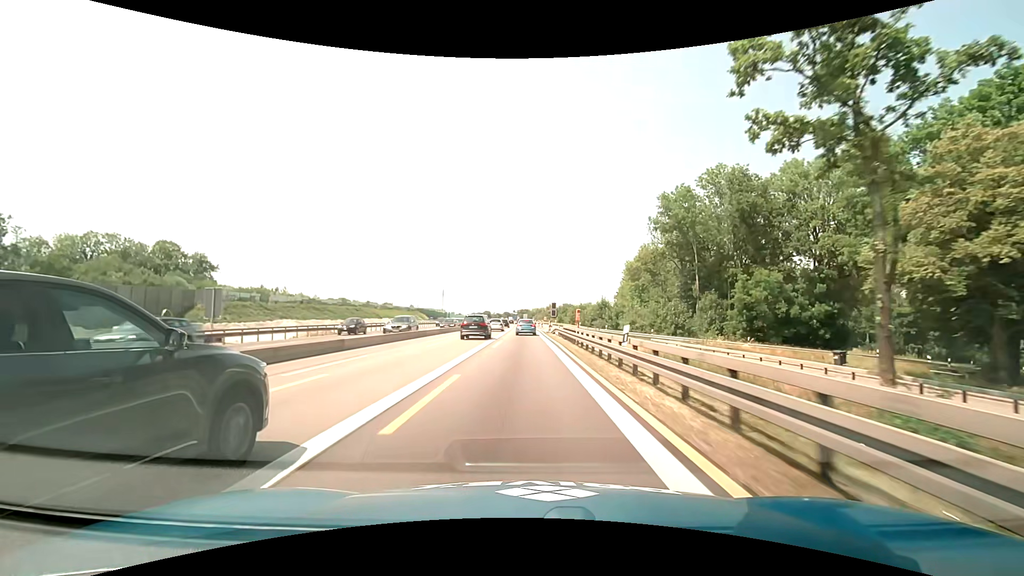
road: motorway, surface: asphalt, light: Day
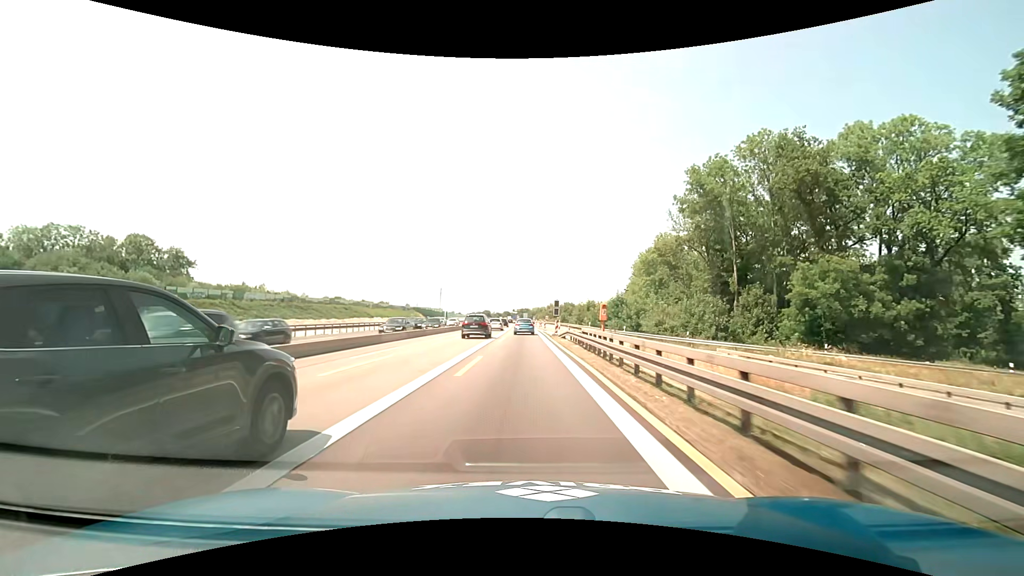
(0.0, +12.3) m; 0°
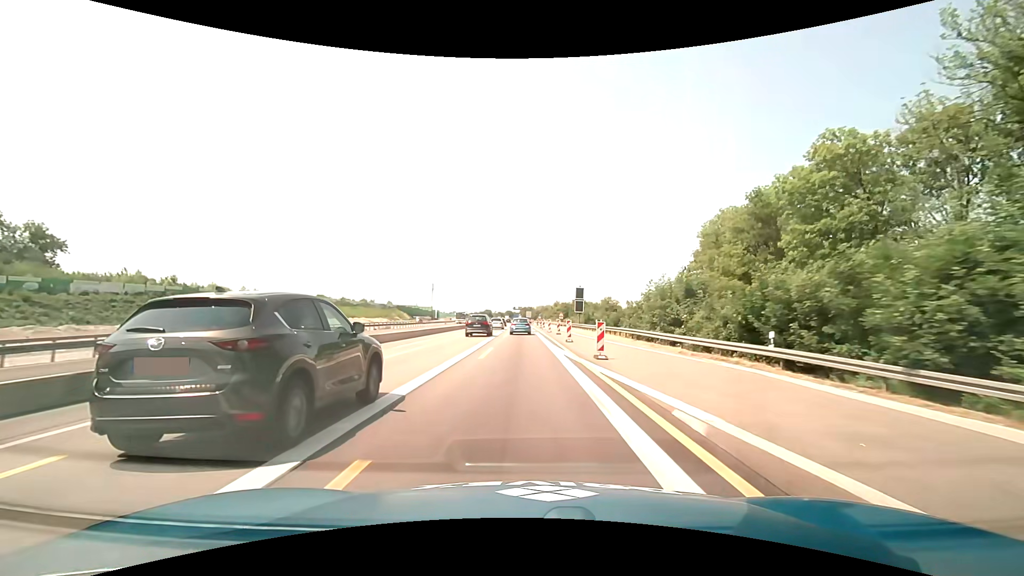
(-0.2, +49.2) m; 0°
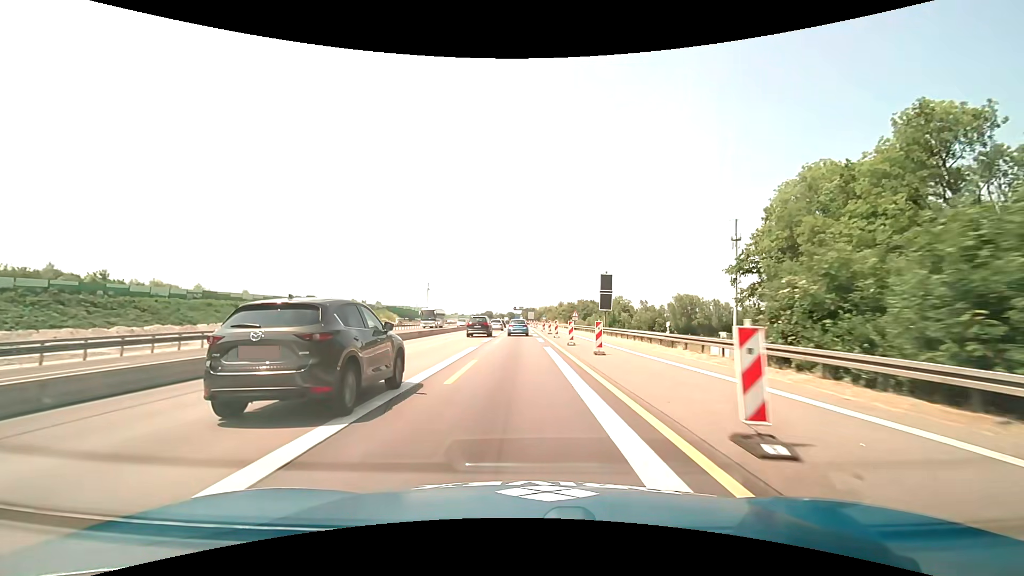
(0.0, +24.5) m; 0°
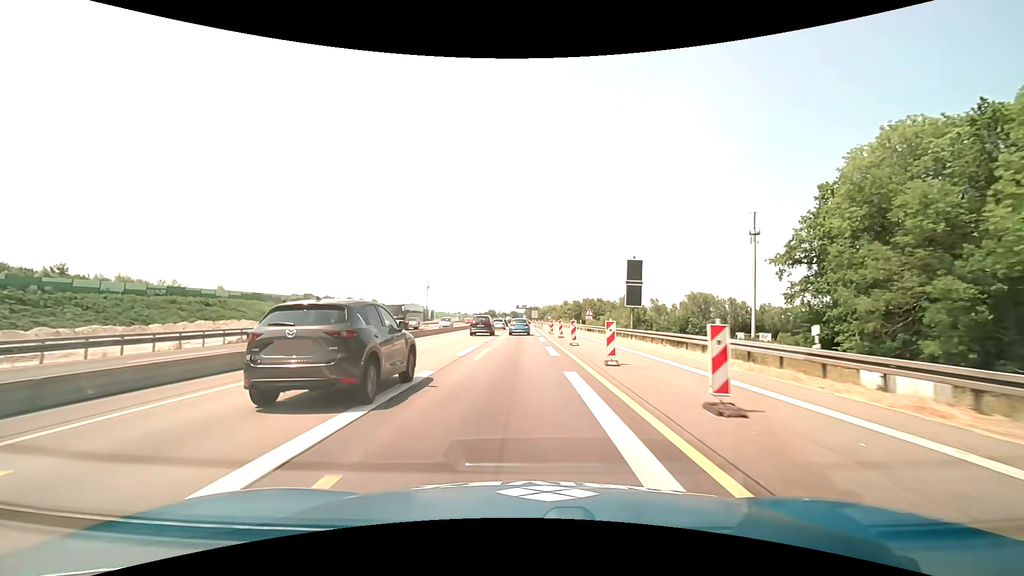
(0.0, +12.2) m; 0°
(0, +10) (0, +20) (0, +30) (0, +40) (-1, +50) (-1, +60) (-1, +70) (-1, +80) (-1, +90) (-1, +100) m
